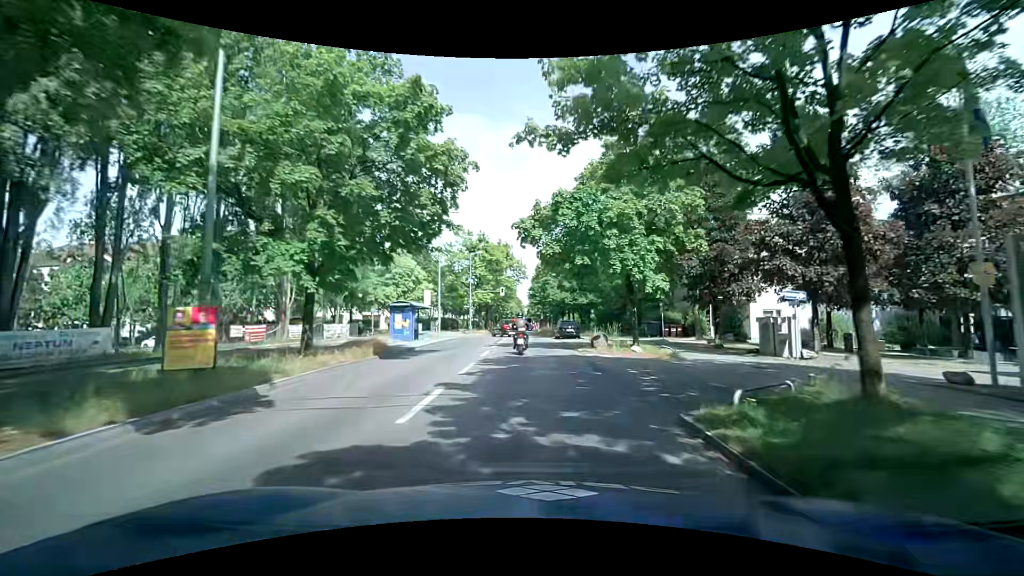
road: tertiary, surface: asphalt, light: Day
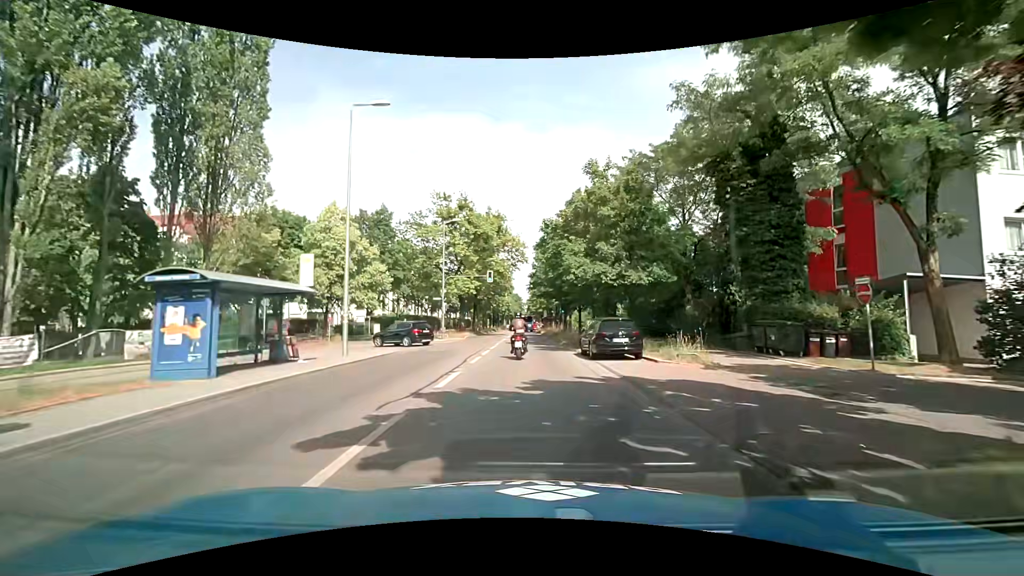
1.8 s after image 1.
(-0.1, +20.8) m; 0°
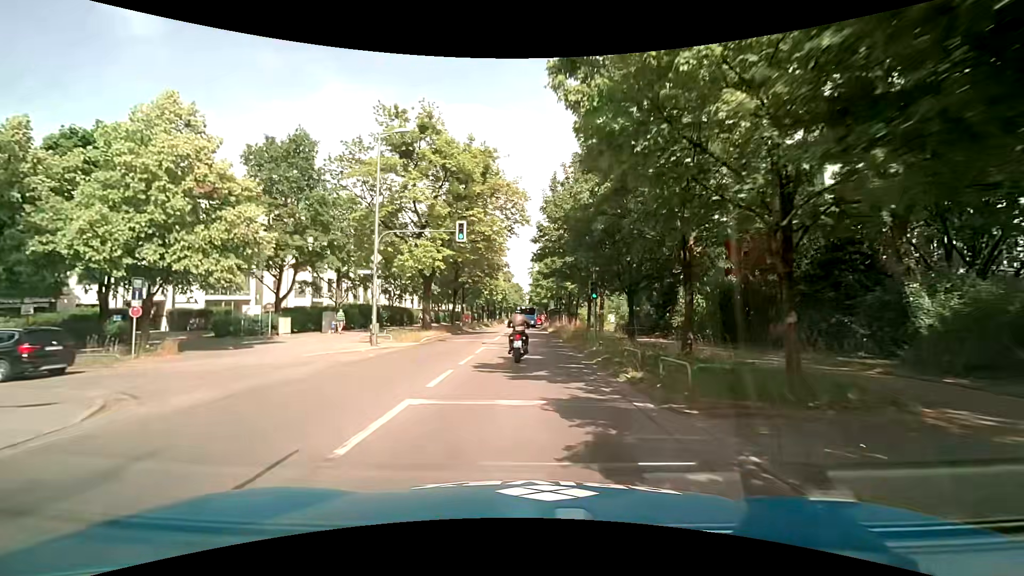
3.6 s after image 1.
(-0.2, +20.2) m; -1°
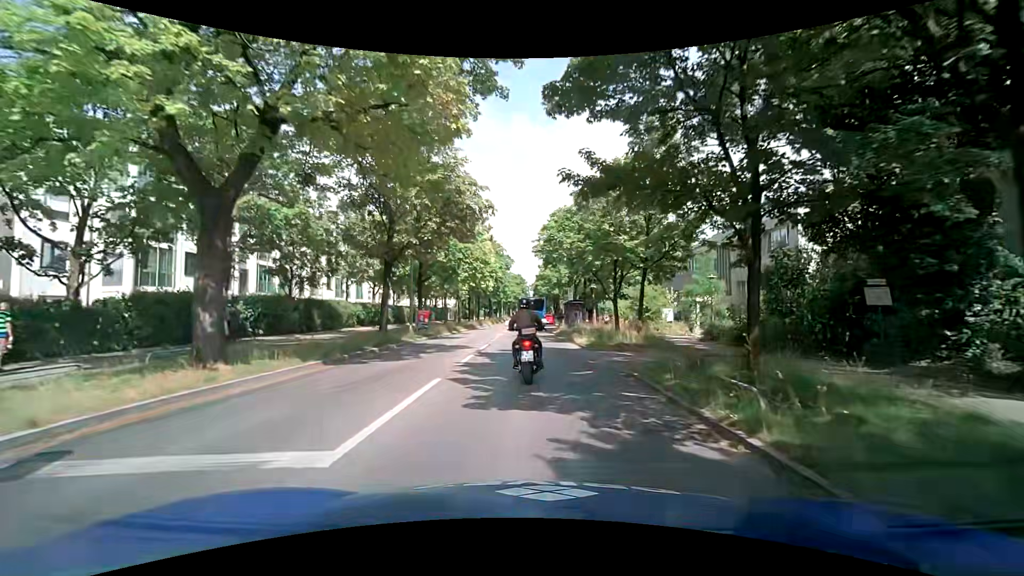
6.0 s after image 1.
(0.0, +24.6) m; 0°
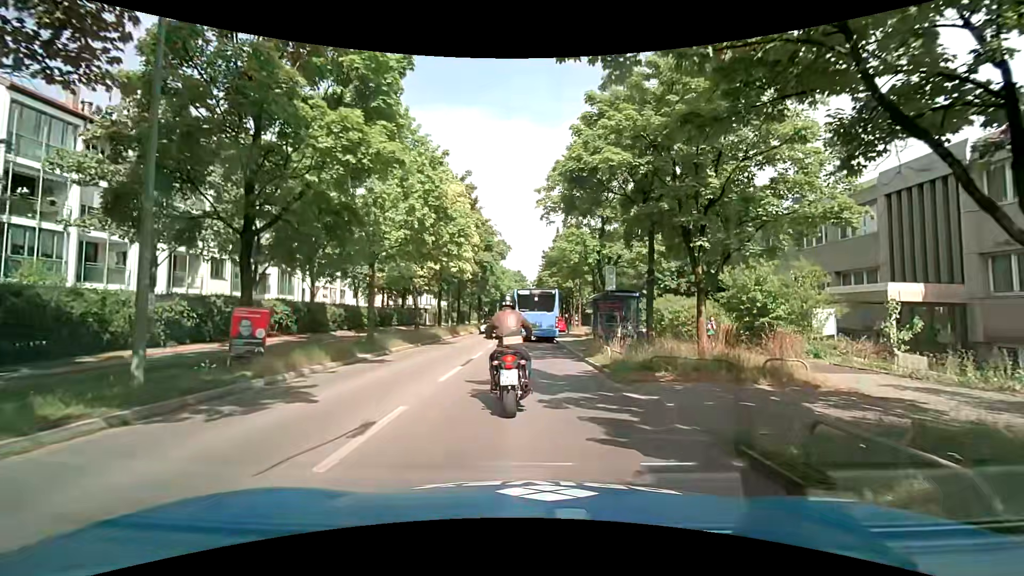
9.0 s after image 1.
(+0.2, +20.5) m; +1°
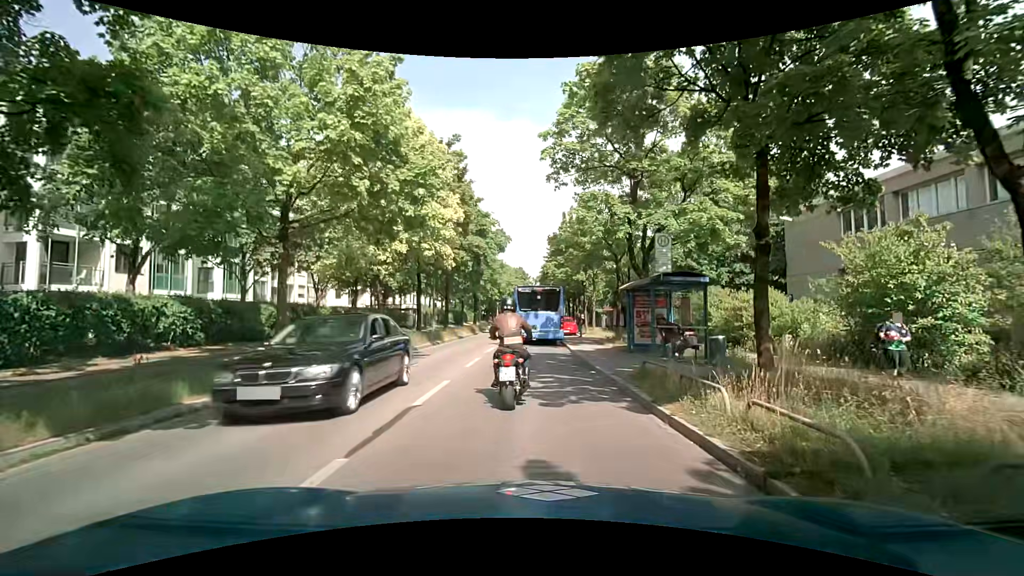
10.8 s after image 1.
(0.0, +8.5) m; -1°
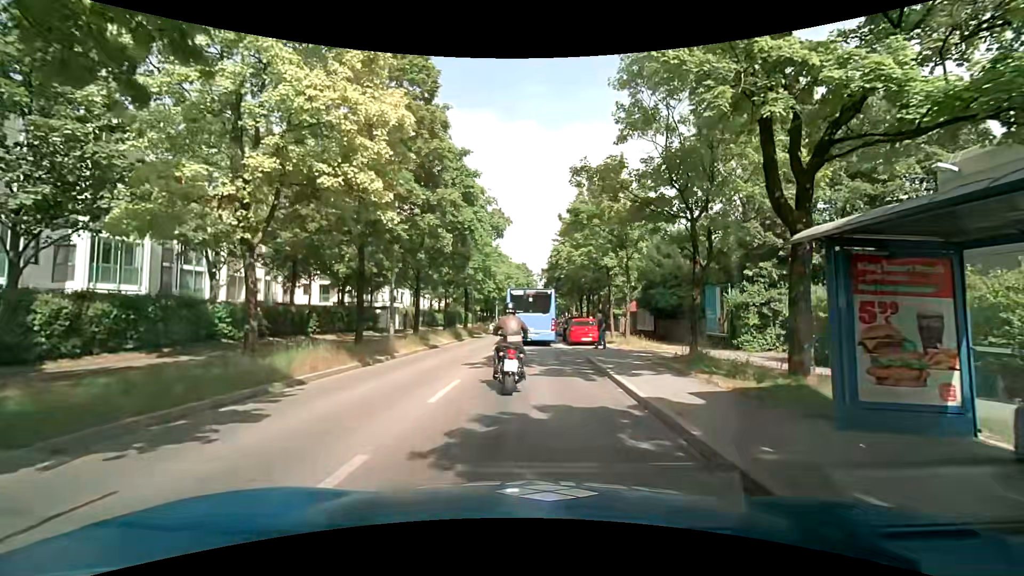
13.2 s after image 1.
(0.0, +12.1) m; -1°
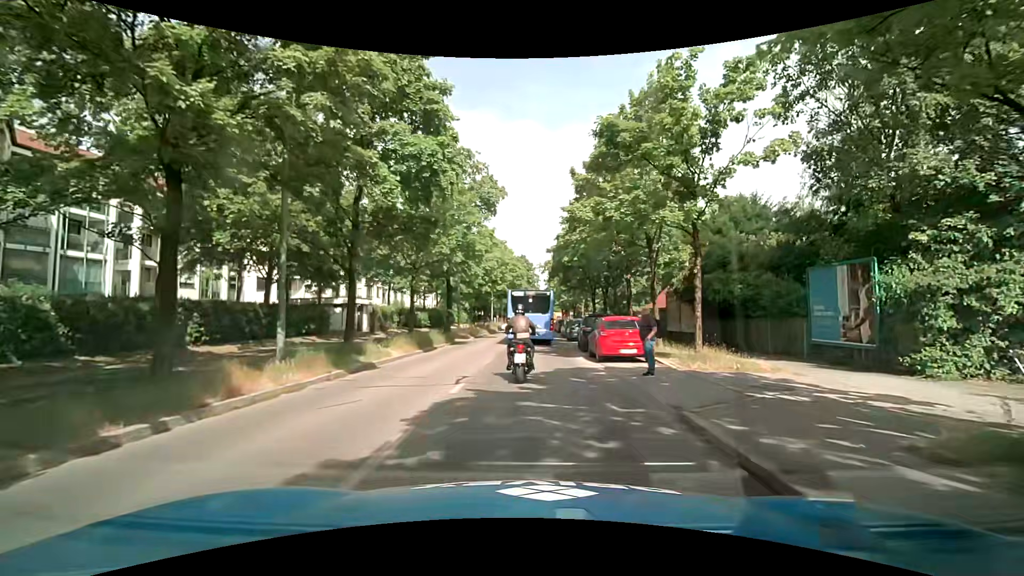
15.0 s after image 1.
(+0.3, +11.1) m; +1°
(0, +10) (0, +20) (0, +30) (+1, +40) (+1, +50) (+2, +60) (+2, +70) (+2, +80) (+2, +90) (+3, +100) m
